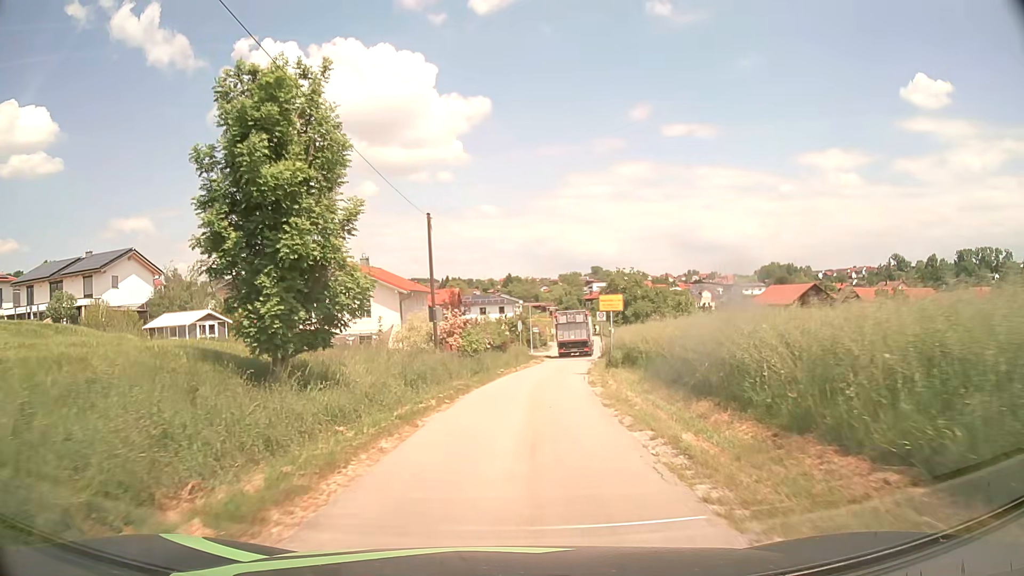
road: unclassified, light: Day
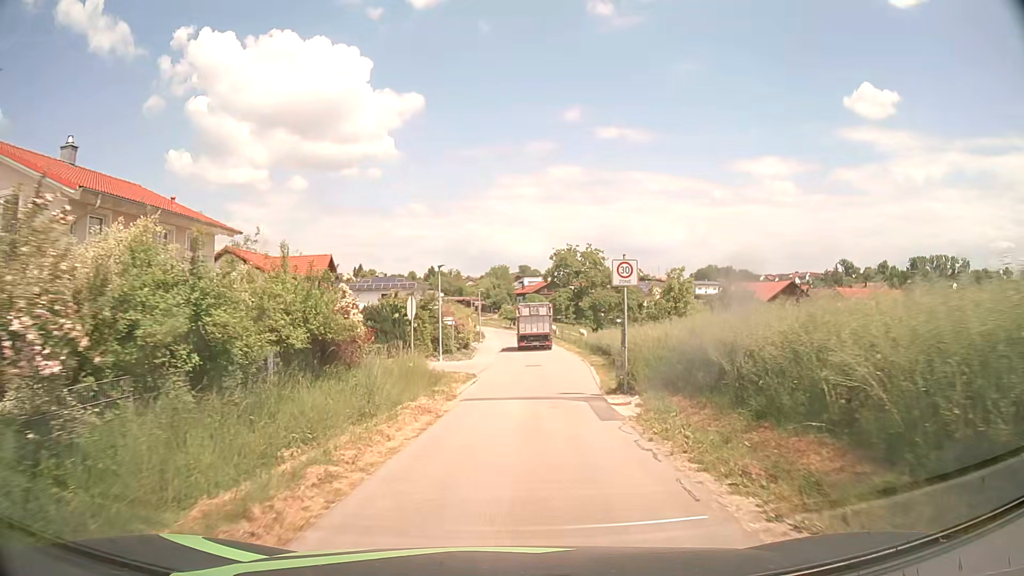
(+1.6, +29.2) m; +6°
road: residential
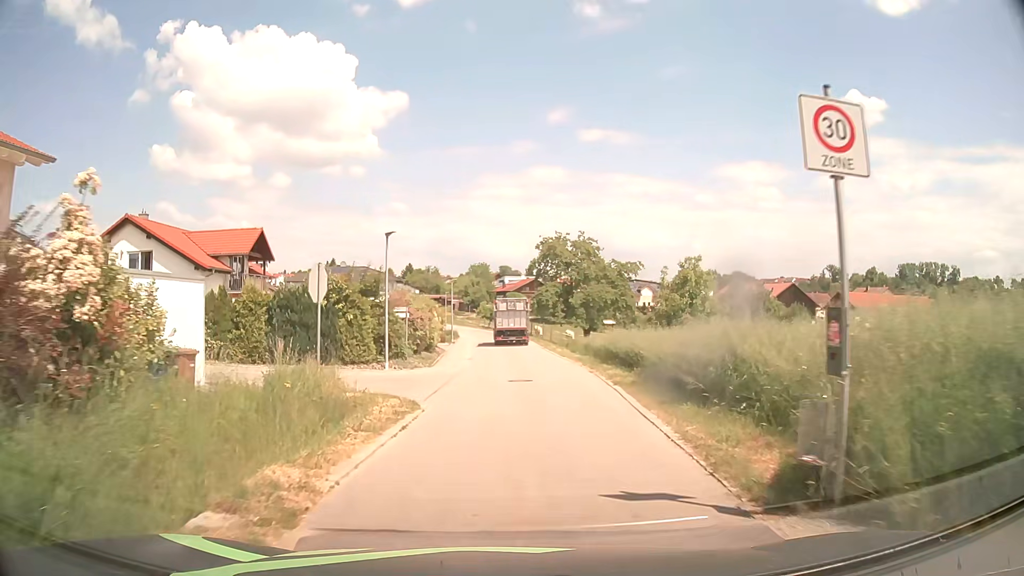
(+0.2, +10.9) m; +2°
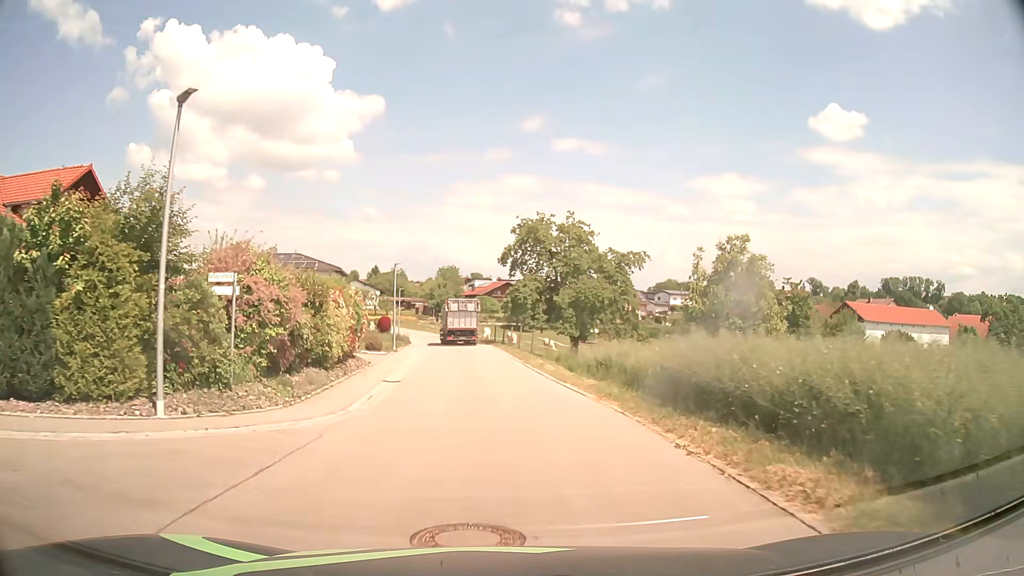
(+0.4, +15.6) m; +2°
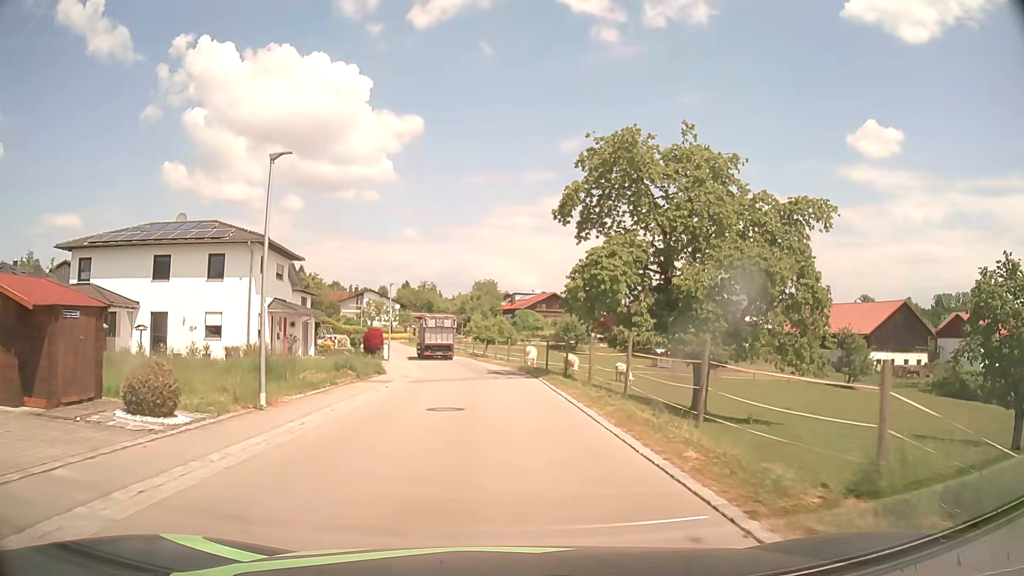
(-0.8, +27.1) m; -4°
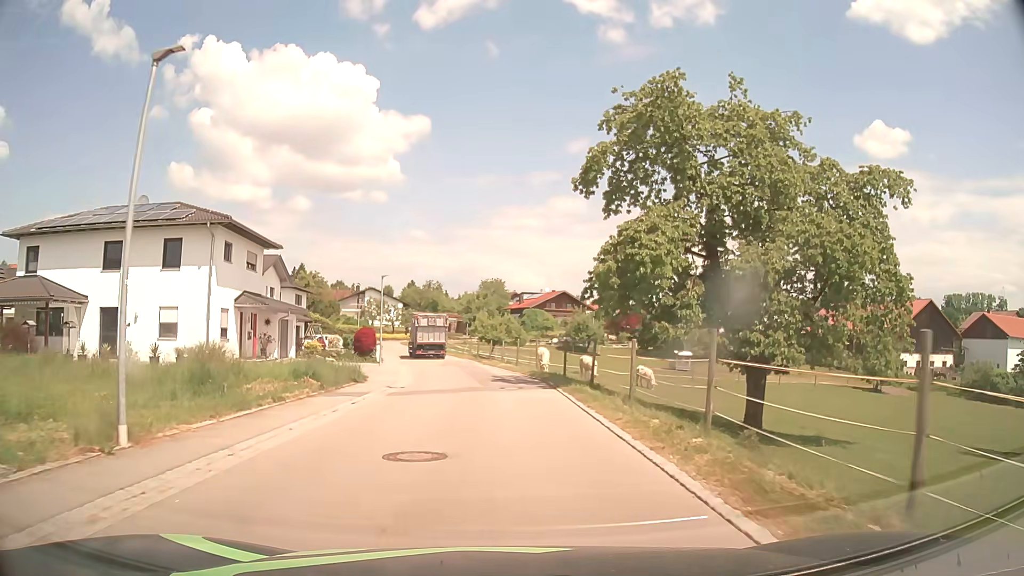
(0.0, +5.7) m; 0°
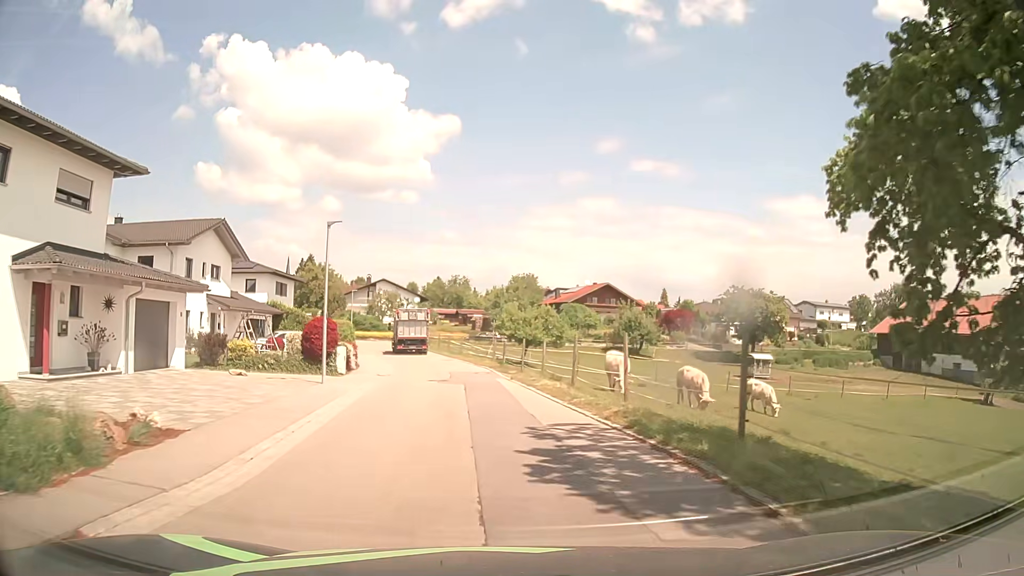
(-0.4, +17.5) m; -2°
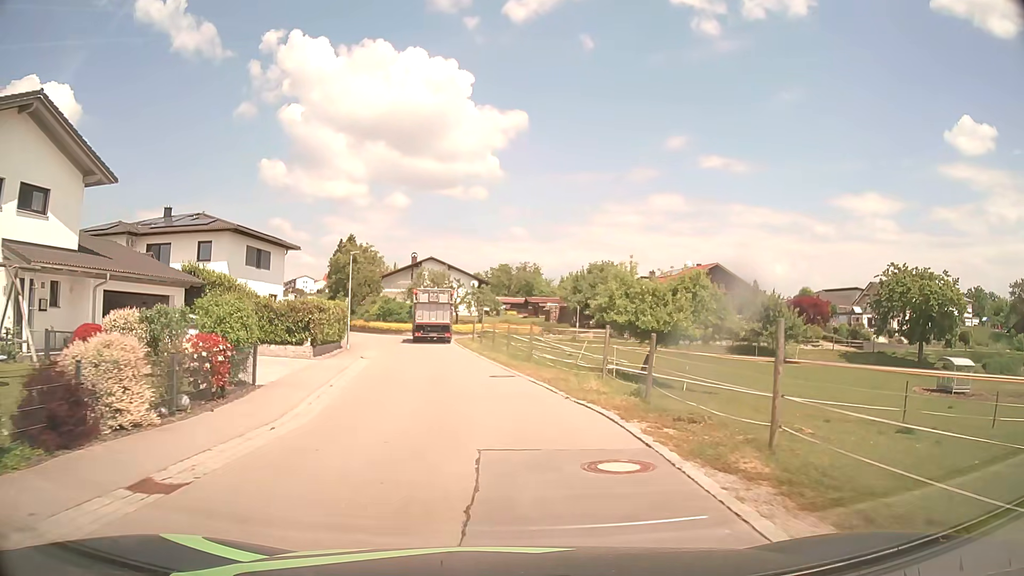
(-1.5, +23.4) m; -6°
(0, +10) (-1, +20) (-3, +30) (-4, +40) (-6, +50) (-10, +58) (-20, +61) (-30, +61) (-40, +61) (-50, +61) m
